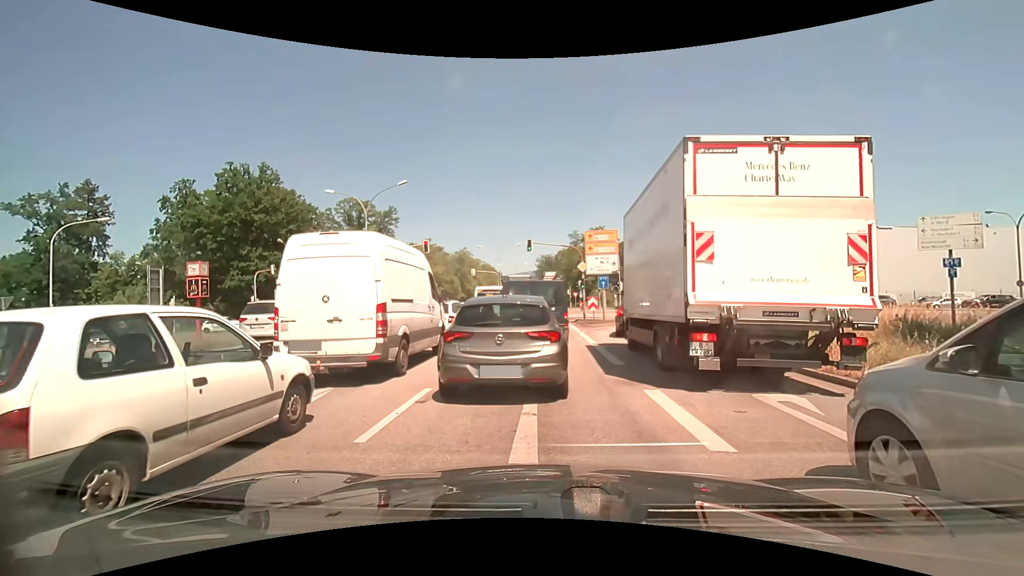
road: primary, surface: asphalt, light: Day
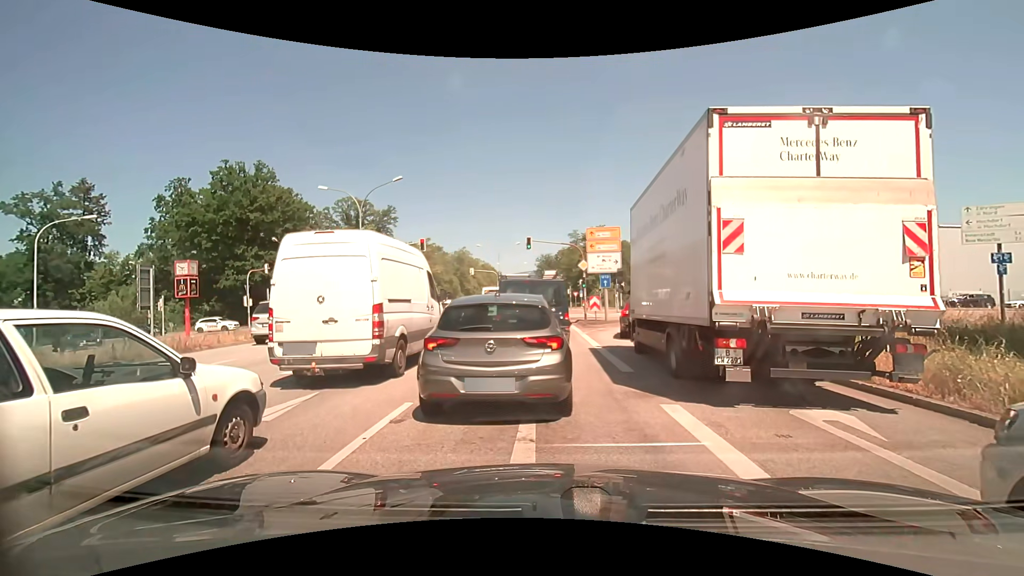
(0.0, +1.0) m; +1°
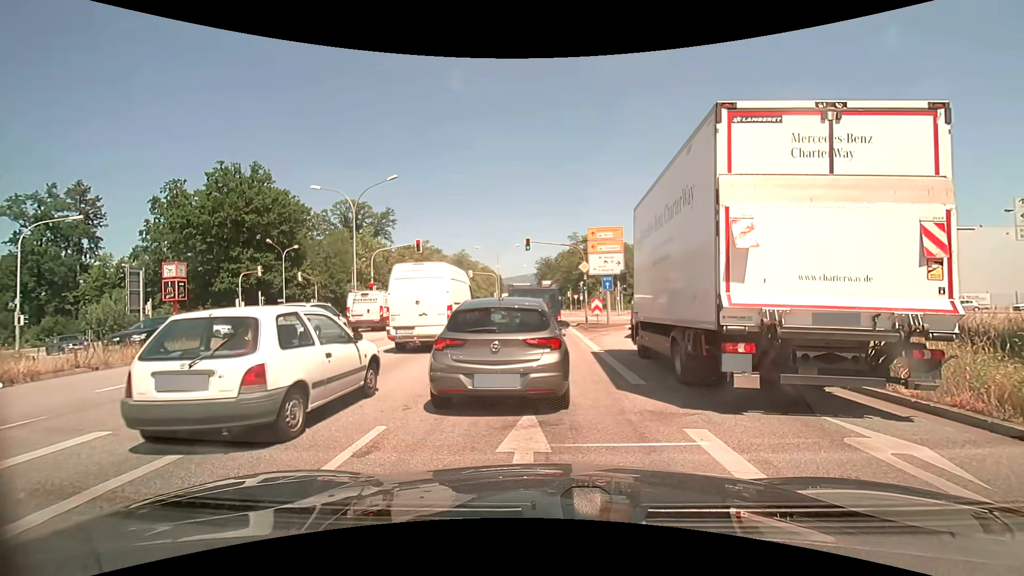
(0.0, +1.0) m; 0°
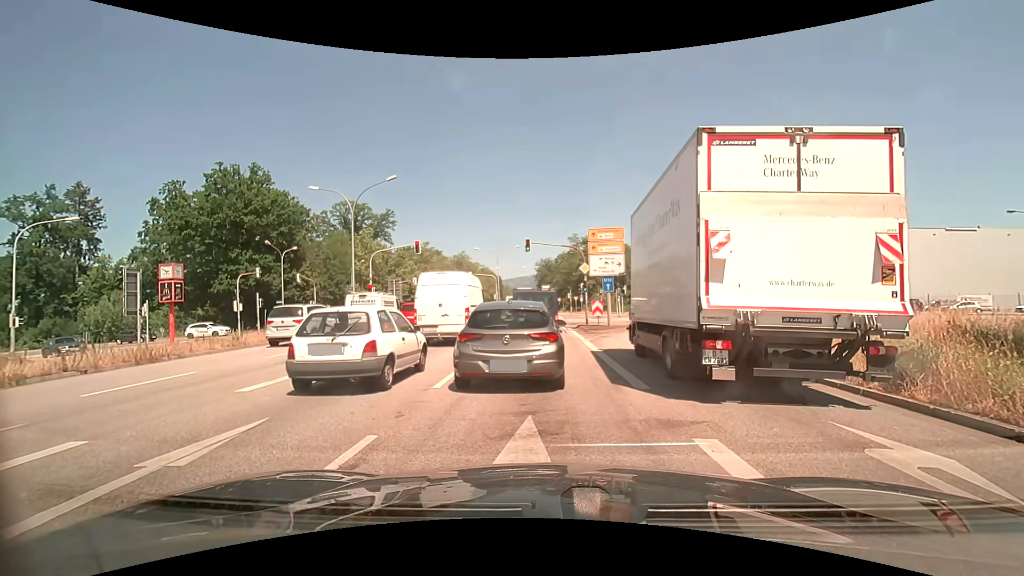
(0.0, +0.4) m; 0°
